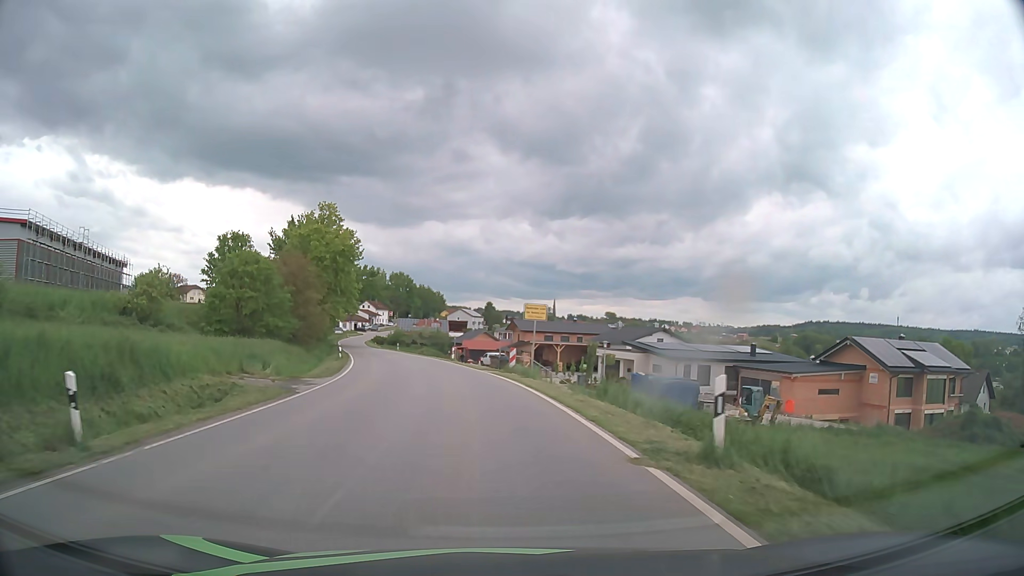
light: Day
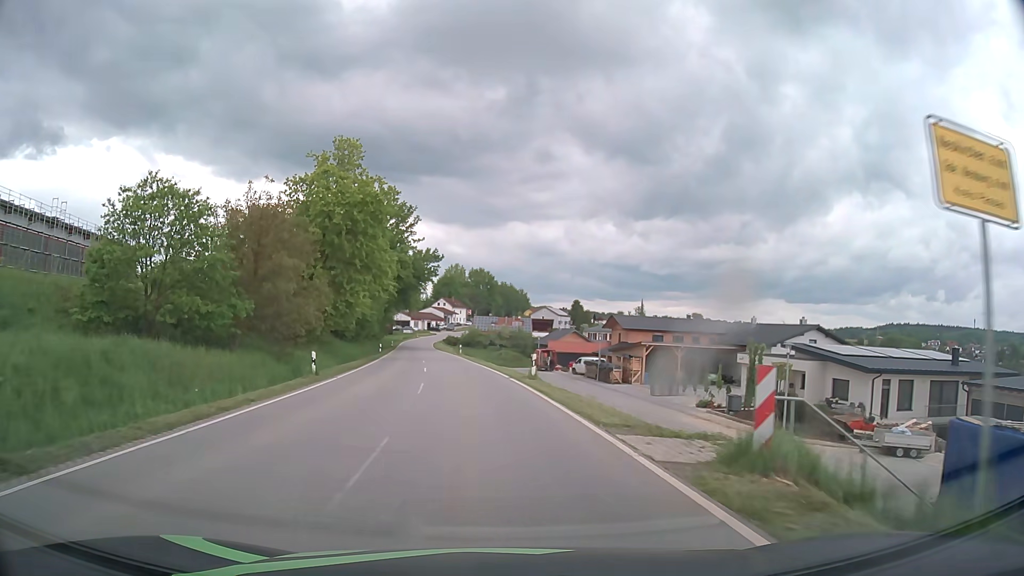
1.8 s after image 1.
(-1.5, +23.4) m; -7°
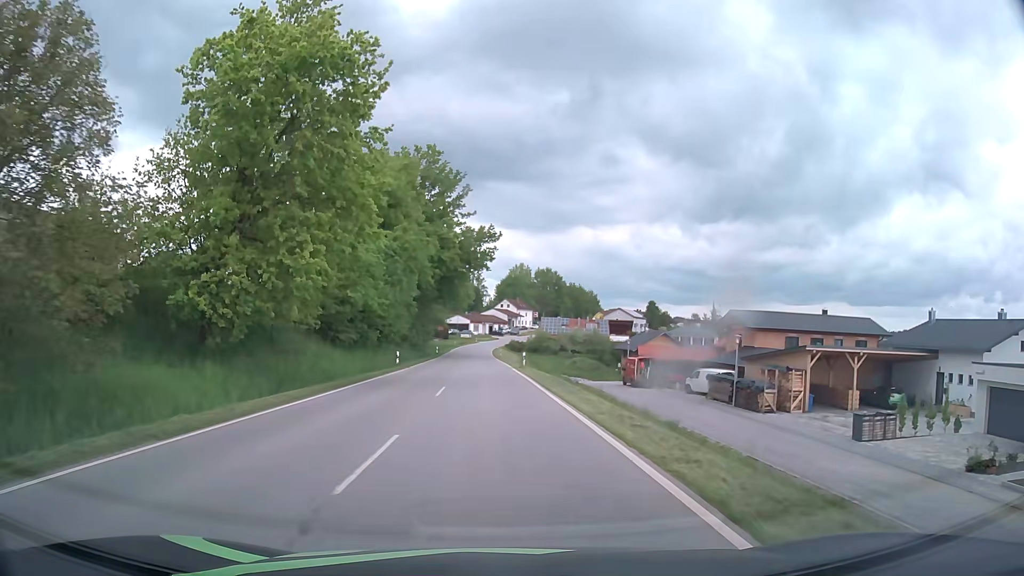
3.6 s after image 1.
(-1.3, +23.4) m; -6°
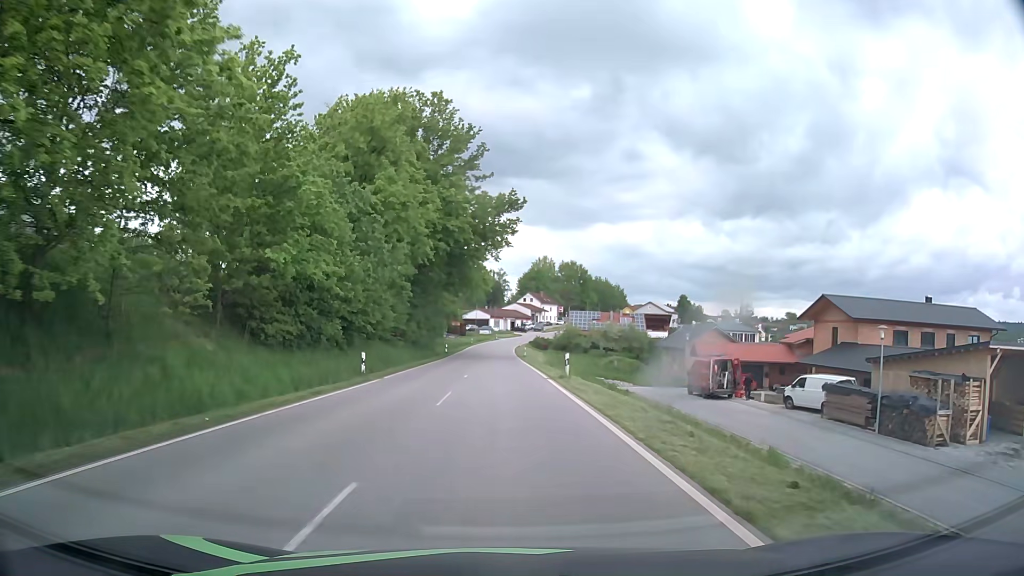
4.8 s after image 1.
(-0.3, +15.6) m; -2°
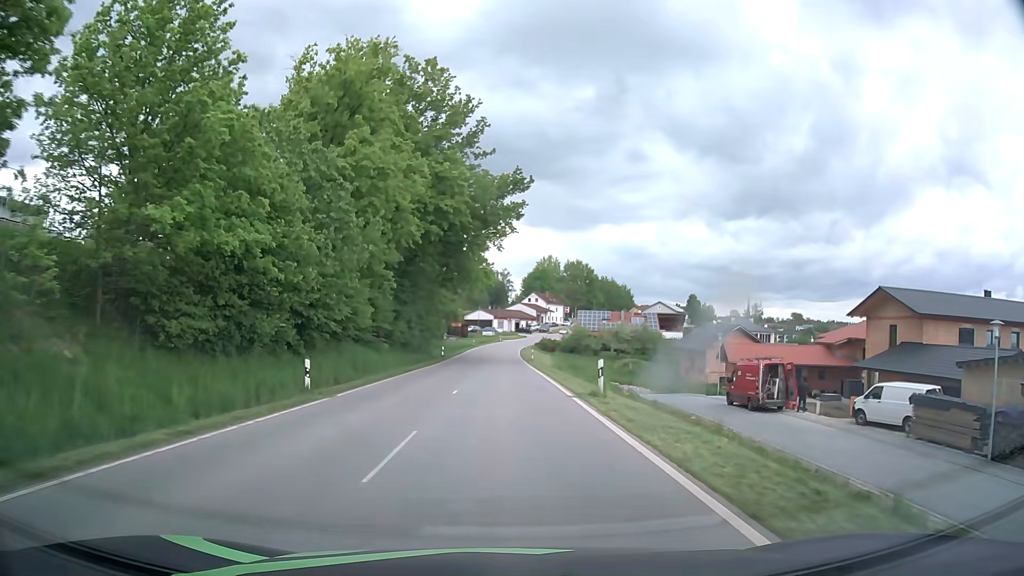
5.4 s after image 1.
(0.0, +7.8) m; -1°
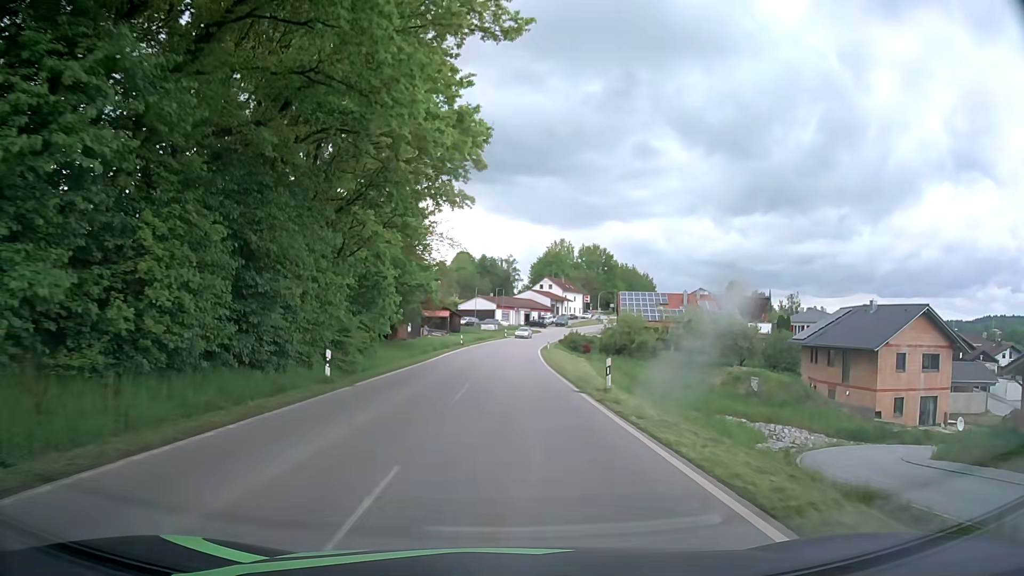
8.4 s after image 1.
(-0.1, +39.0) m; 0°
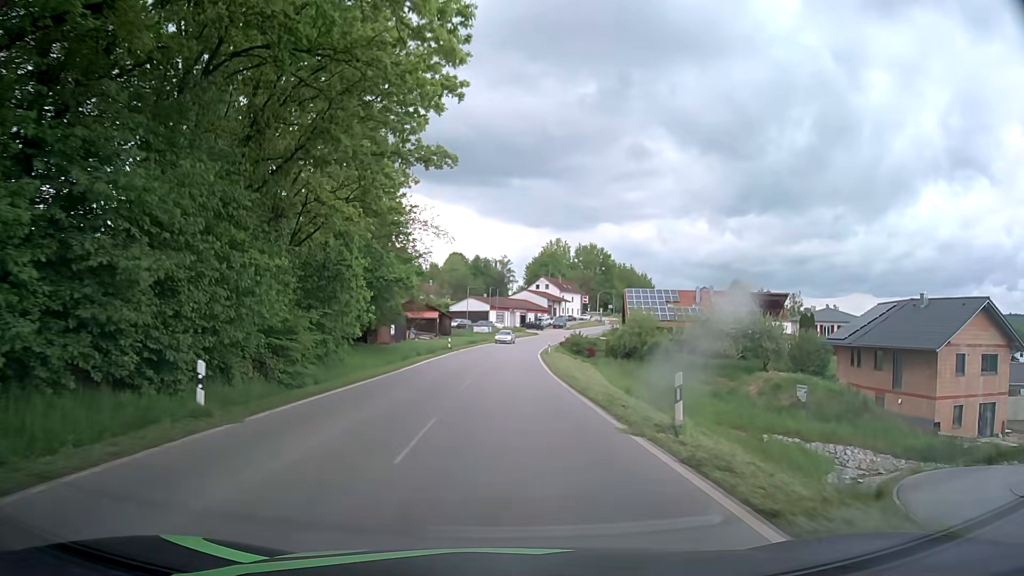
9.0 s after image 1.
(0.0, +7.8) m; 0°
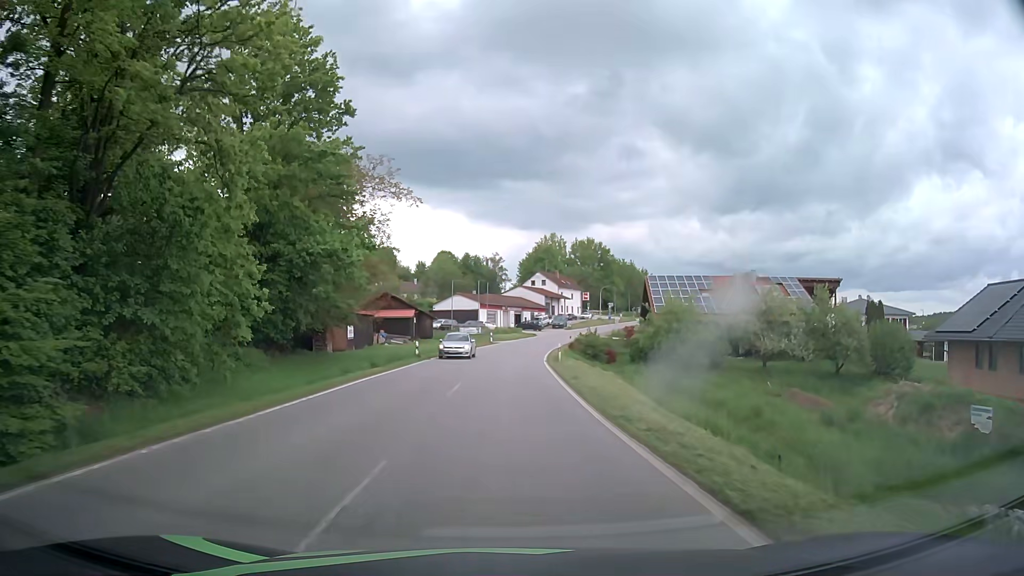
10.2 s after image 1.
(0.0, +15.5) m; 0°
(0, +10) (0, +20) (0, +30) (0, +40) (+1, +50) (+2, +60) (+3, +70) (+5, +80) (+8, +89) (+11, +99) m
